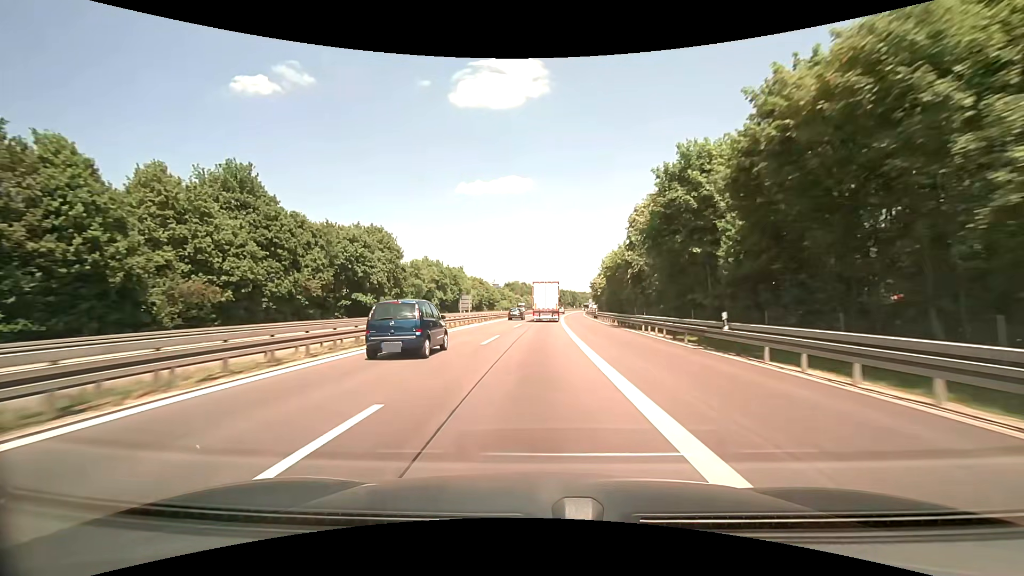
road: motorway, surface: asphalt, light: Day
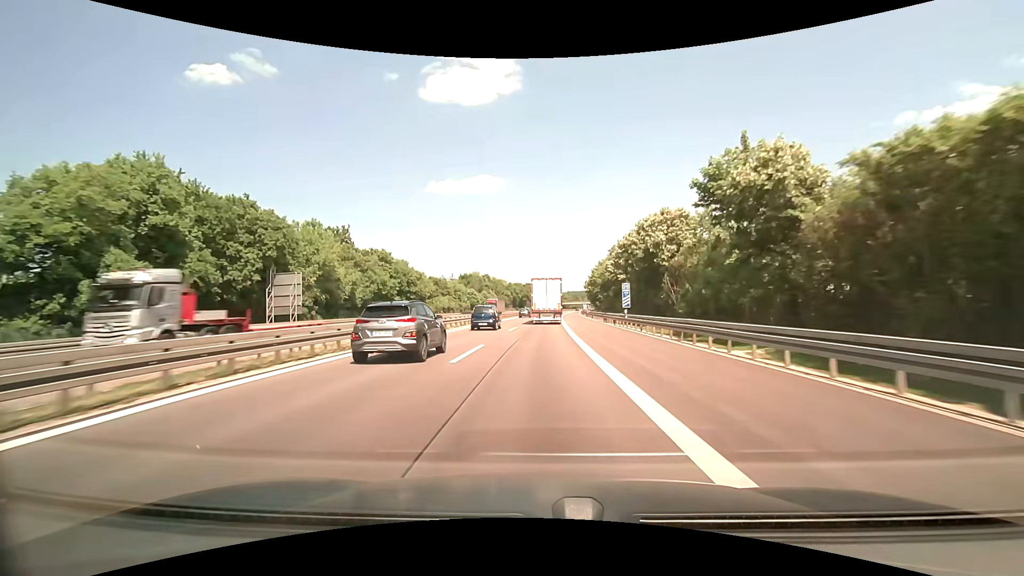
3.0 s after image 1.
(+3.1, +79.3) m; +4°
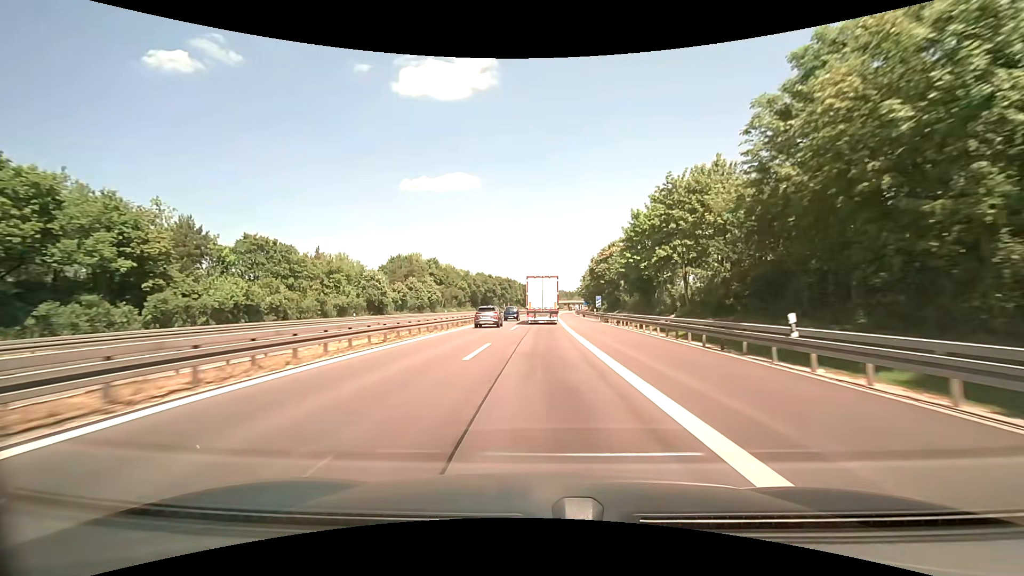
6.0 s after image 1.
(+1.2, +75.1) m; +2°
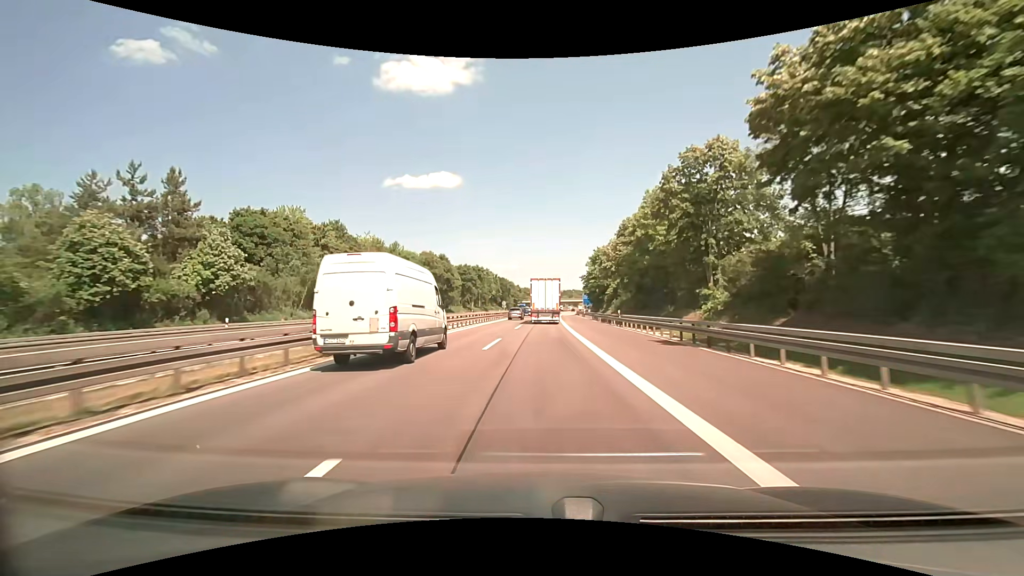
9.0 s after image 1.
(+1.1, +70.4) m; +2°
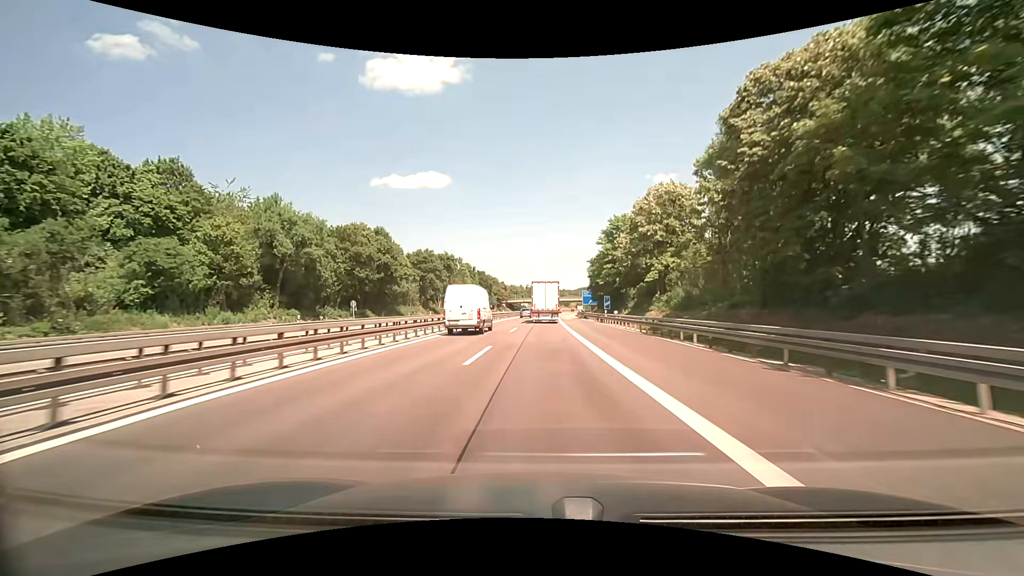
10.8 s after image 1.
(0.0, +40.1) m; 0°
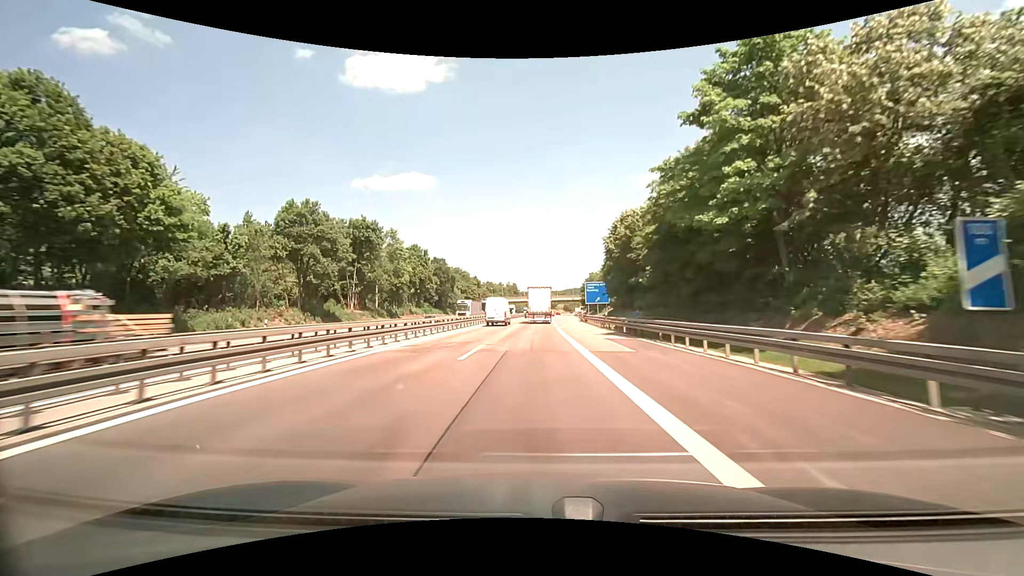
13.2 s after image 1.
(+1.0, +52.0) m; +2°
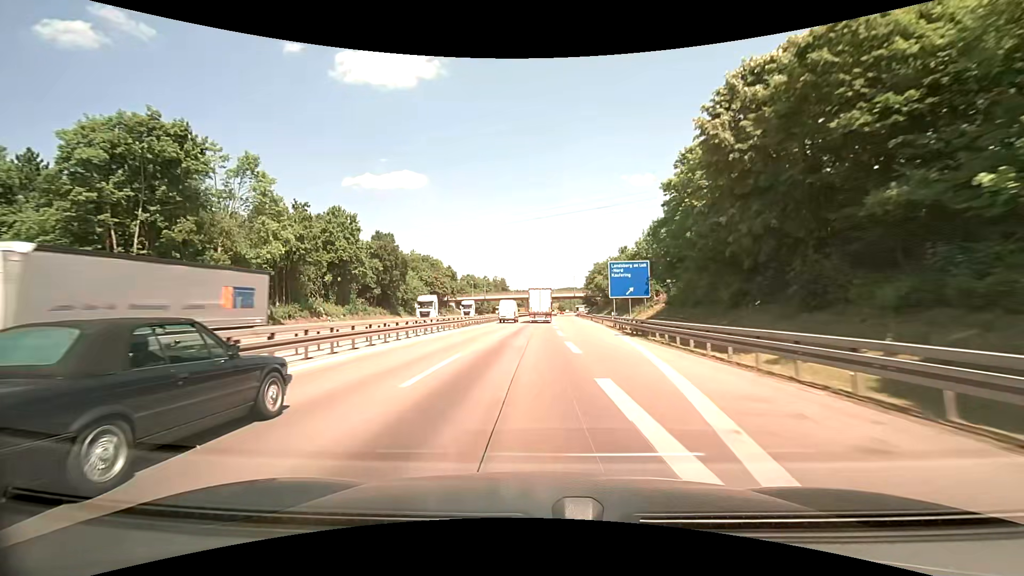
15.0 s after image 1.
(+0.4, +41.4) m; +1°
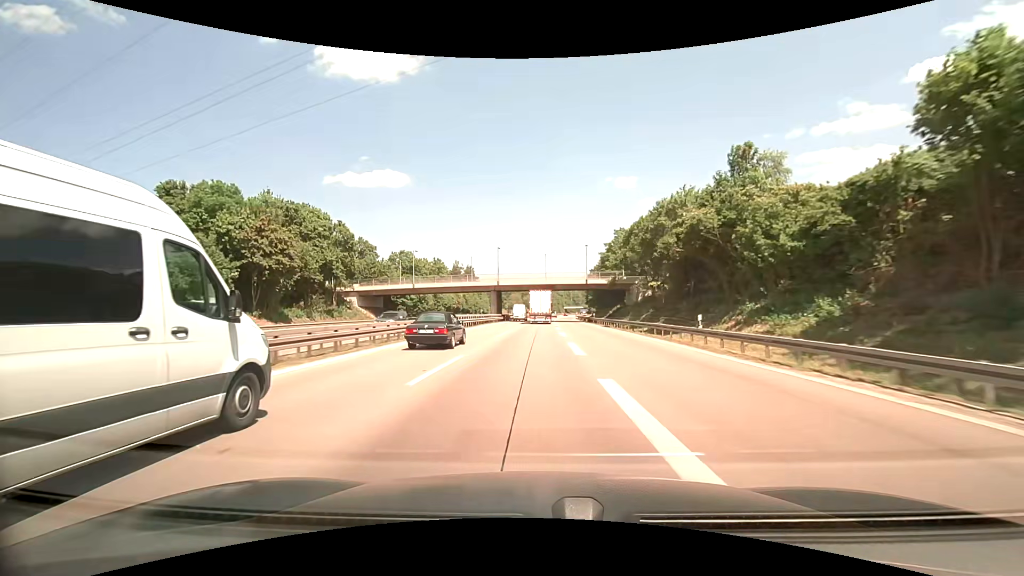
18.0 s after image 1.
(+1.5, +72.2) m; +2°
(0, +10) (0, +20) (0, +30) (+1, +40) (+1, +50) (+1, +60) (+1, +70) (+1, +80) (+1, +90) (+2, +100) m
